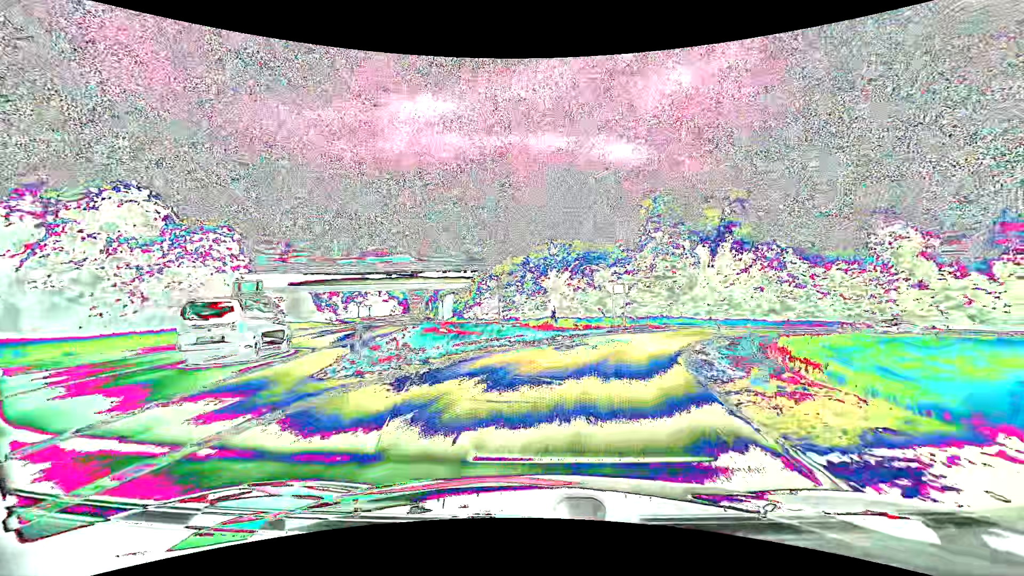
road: primary_link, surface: asphalt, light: Day
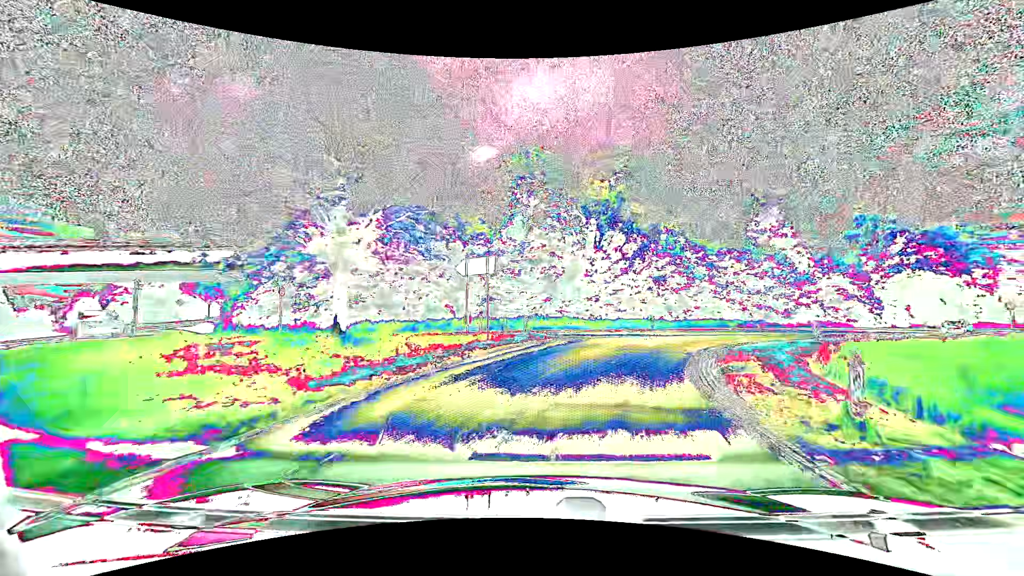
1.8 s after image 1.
(+2.4, +18.3) m; +16°
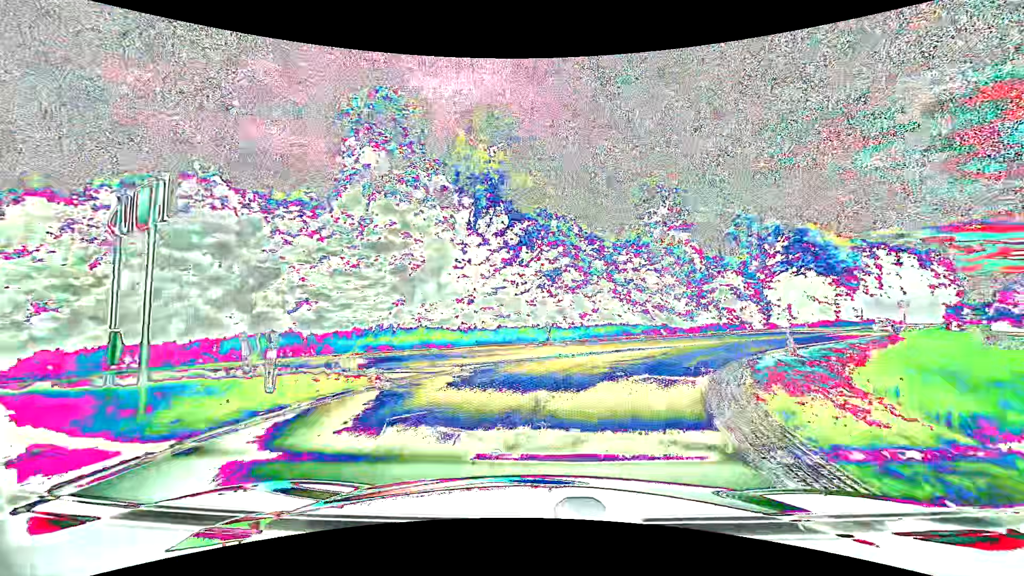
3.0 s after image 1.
(+1.4, +11.8) m; +14°
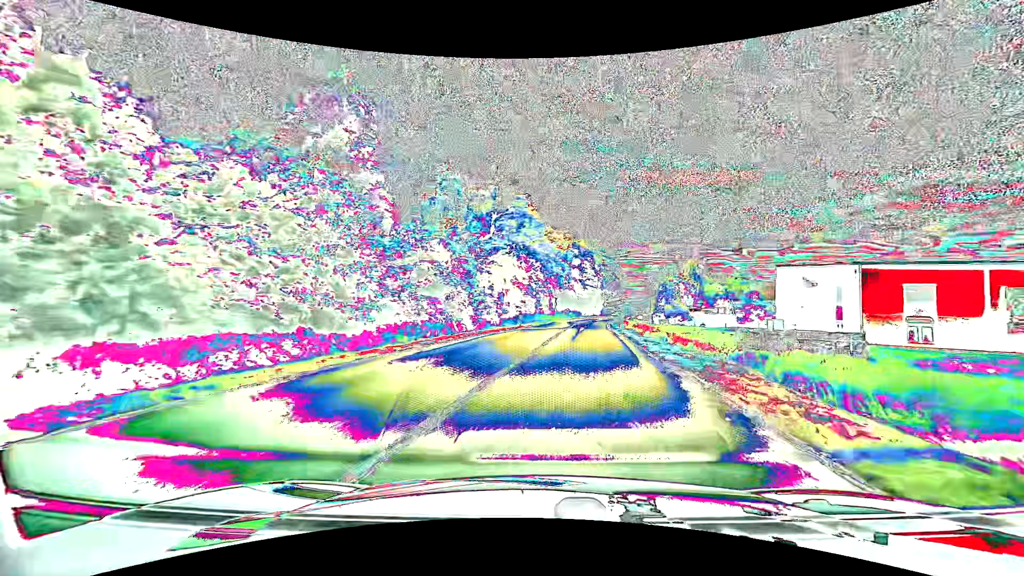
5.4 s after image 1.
(+6.6, +22.1) m; +33°
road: primary
(+1, +10) (+1, +20) (+3, +30) (+4, +40) (+5, +50) (+6, +60) (+8, +70) (+10, +79) (+12, +89) (+15, +99) m
